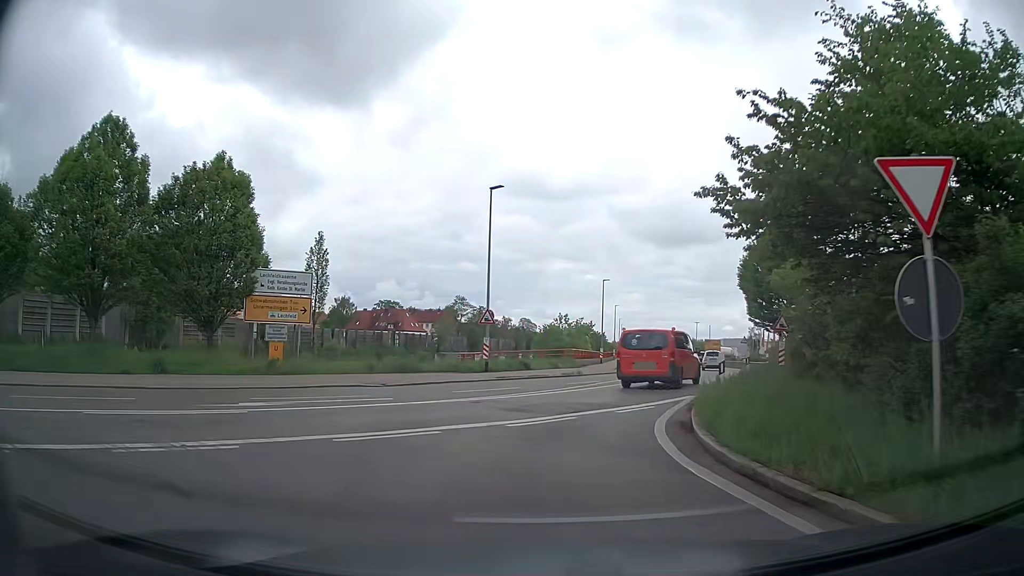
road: trunk_link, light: Day
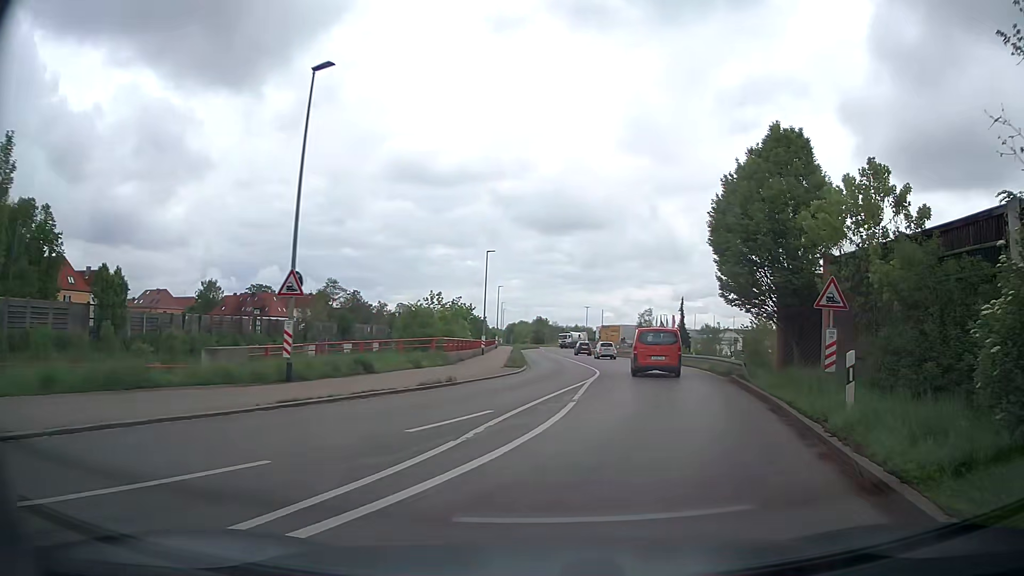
(+0.6, +13.9) m; +9°
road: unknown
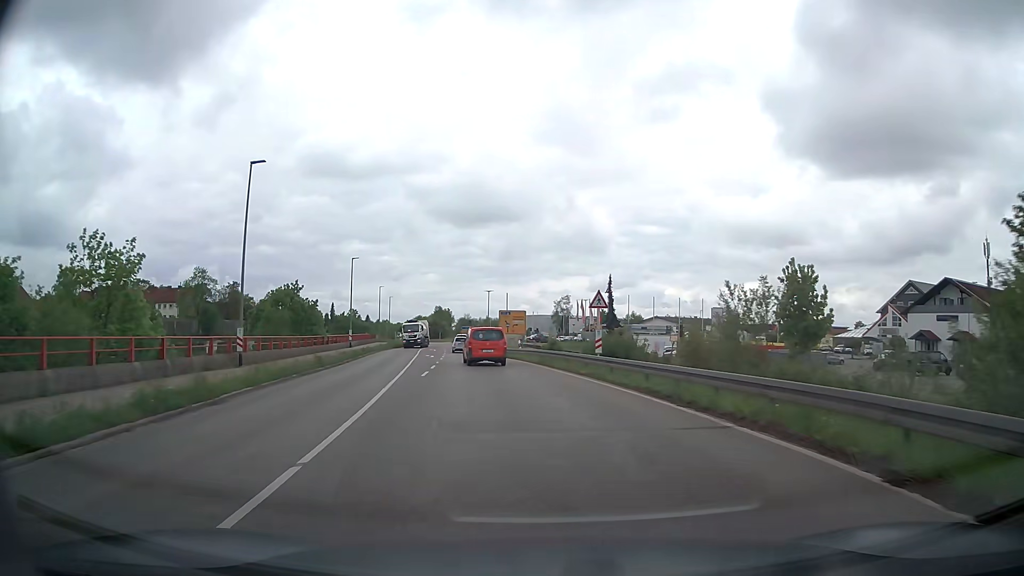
(+4.6, +29.6) m; +8°
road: secondary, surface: asphalt
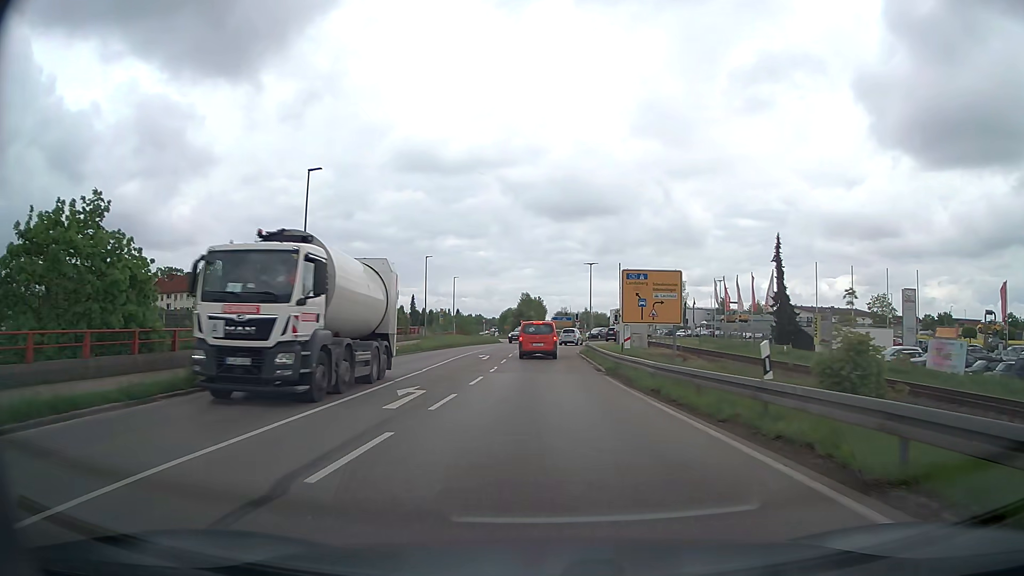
(-3.0, +36.4) m; -8°
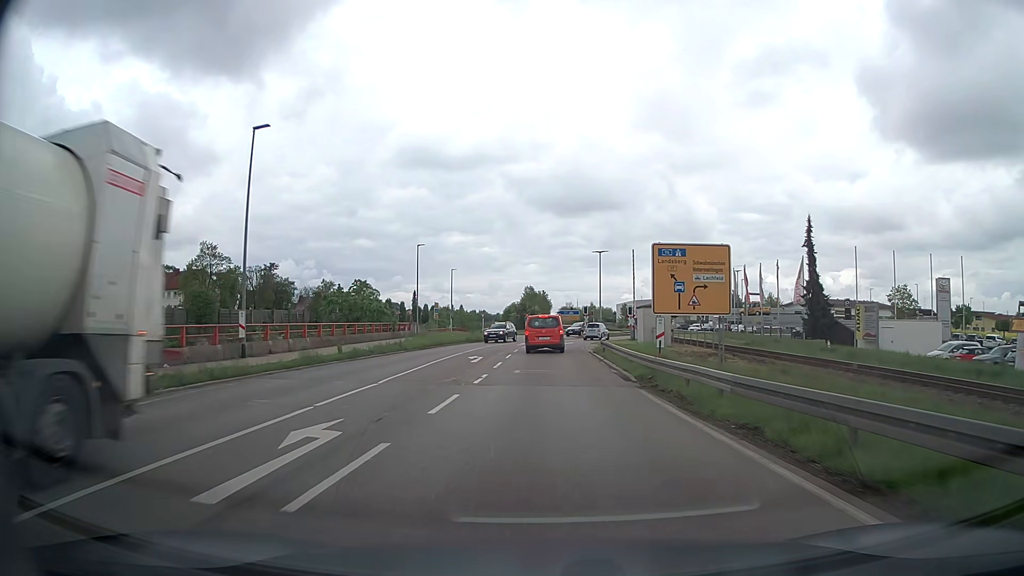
(0.0, +7.1) m; 0°
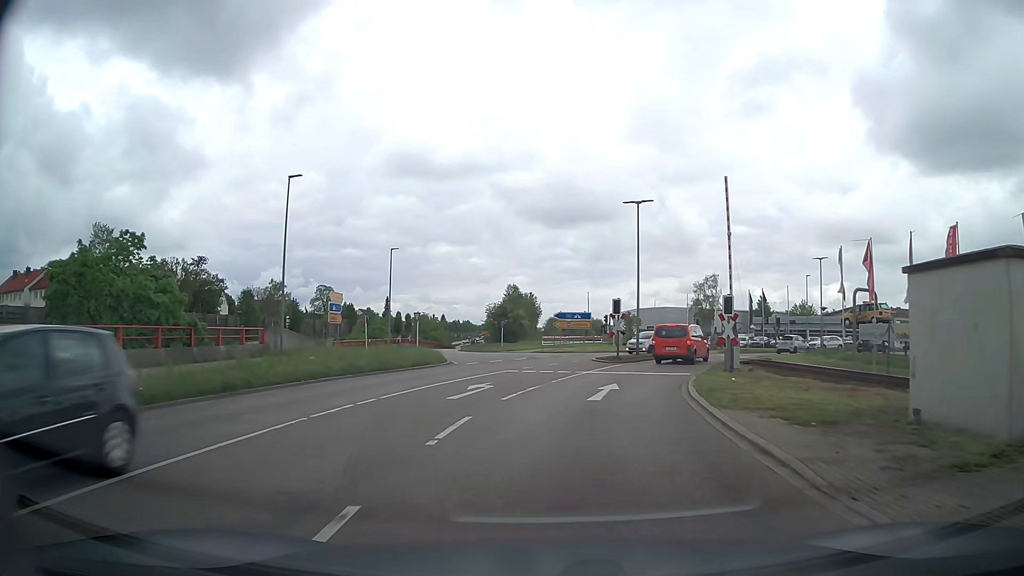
(-0.3, +32.5) m; +1°
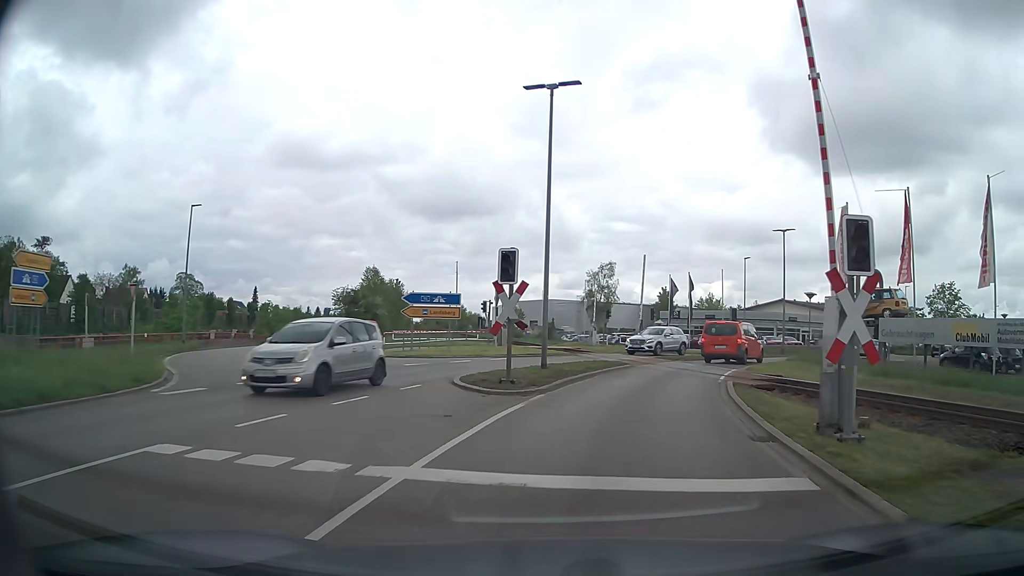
(+1.4, +18.0) m; +10°
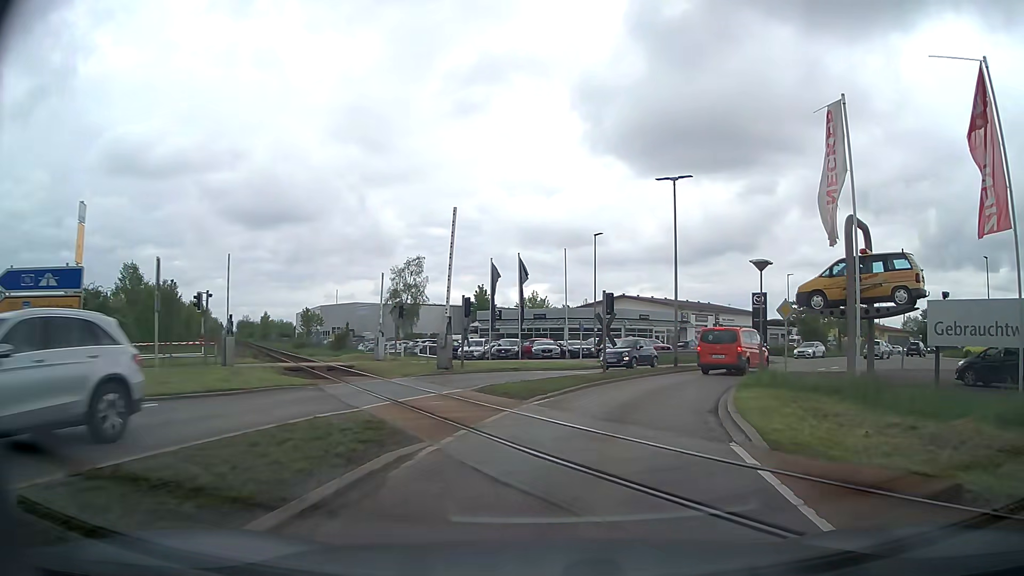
(+2.2, +17.1) m; +15°
(+1, +10) (+3, +20) (+8, +29) (+14, +37) (+20, +44) (+27, +51) (+34, +58) (+41, +65) (+48, +72) (+55, +80) m
